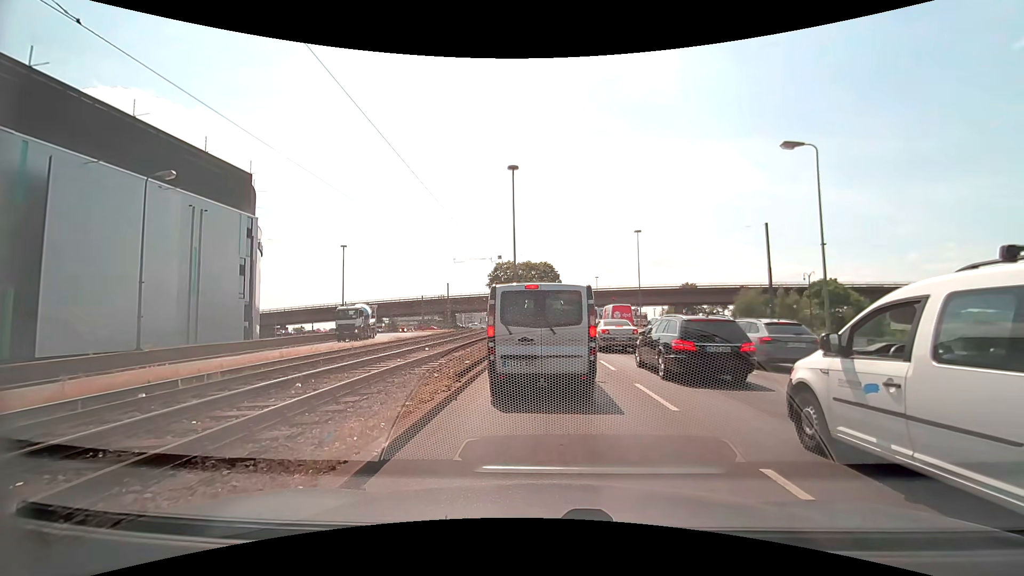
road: primary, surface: asphalt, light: Day
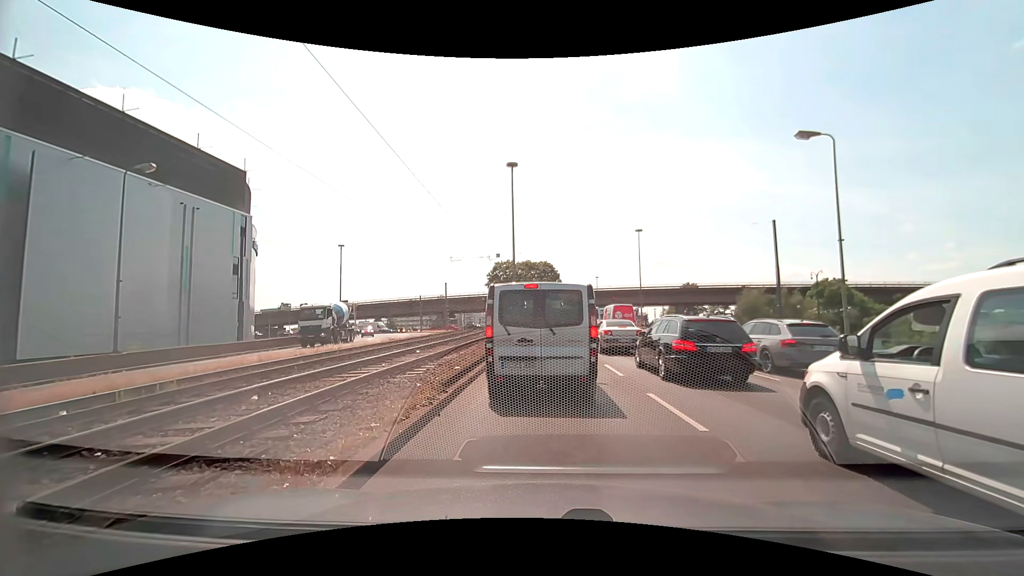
(0.0, +1.3) m; 0°
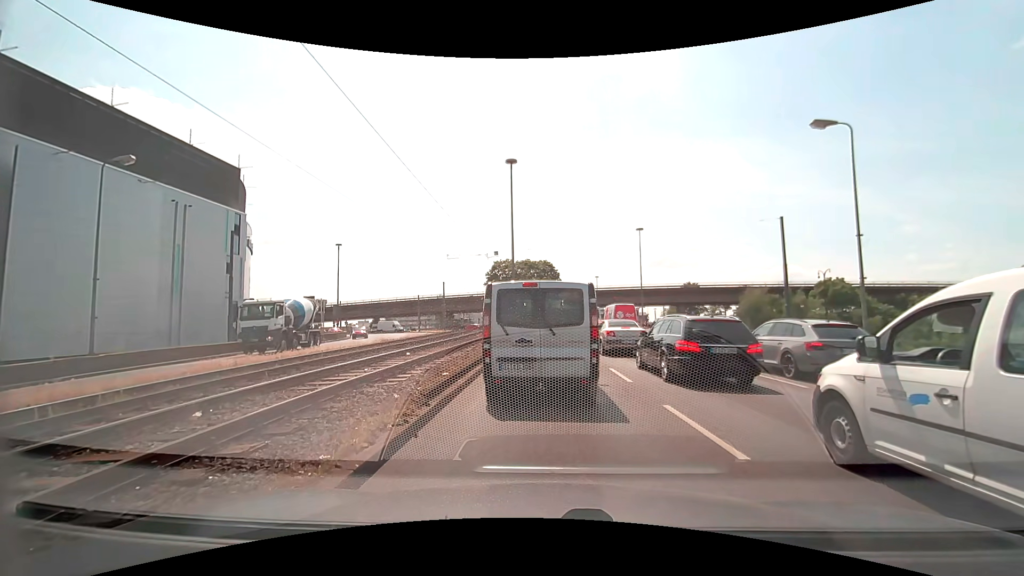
(0.0, +1.2) m; -1°
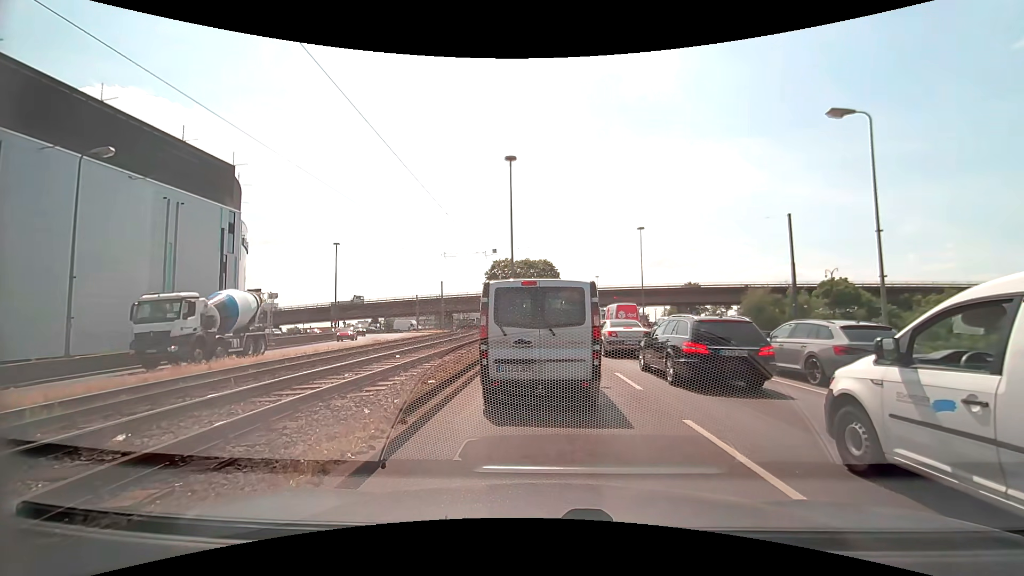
(0.0, +1.1) m; 0°
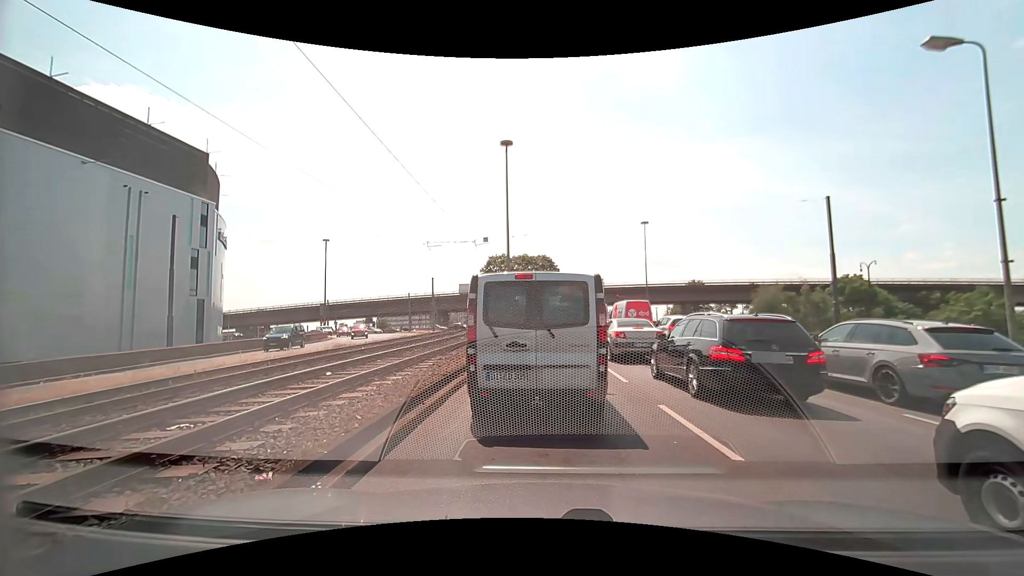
(0.0, +4.9) m; +1°
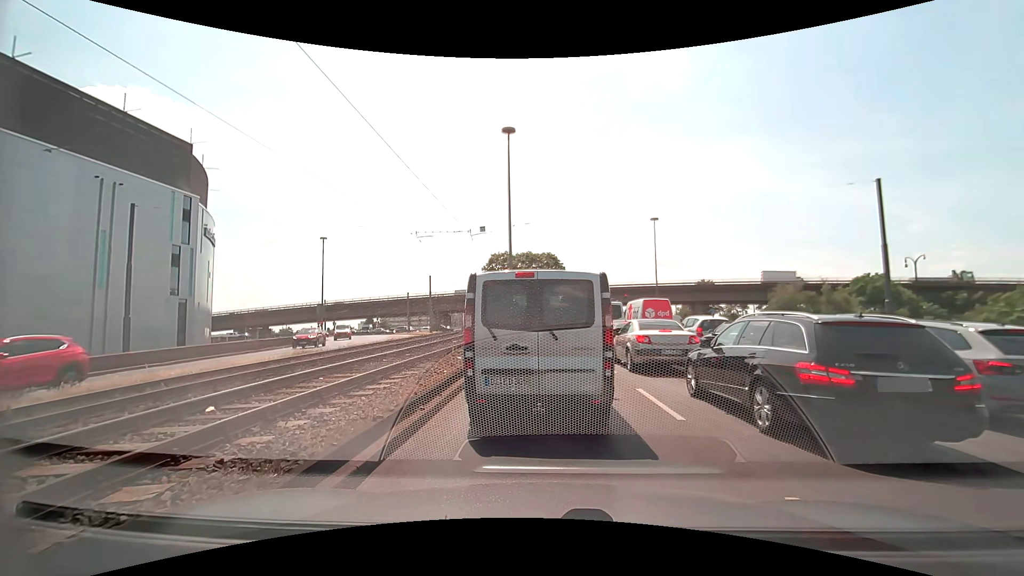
(0.0, +3.9) m; 0°
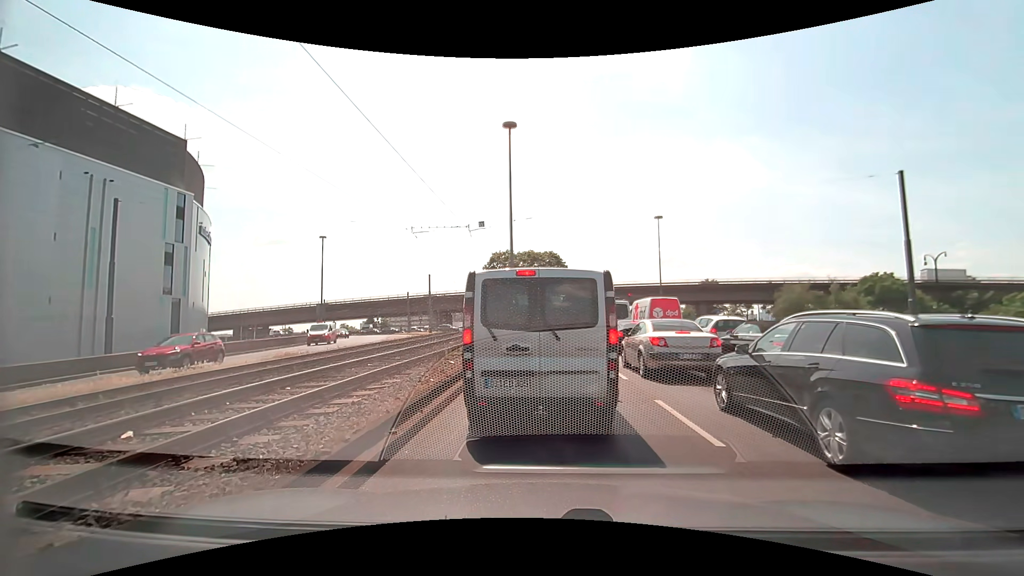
(0.0, +1.4) m; 0°
